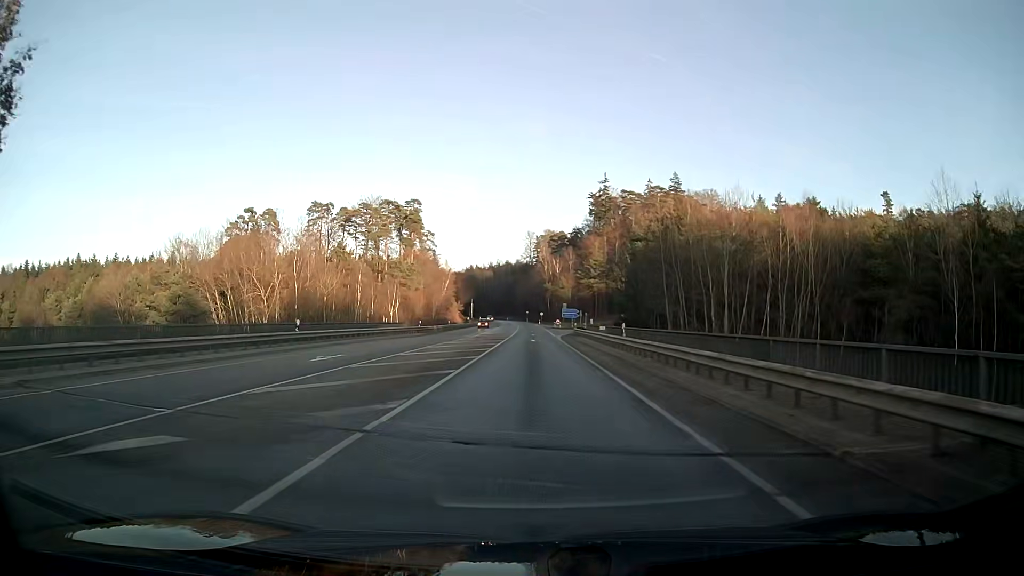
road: secondary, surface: asphalt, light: Day
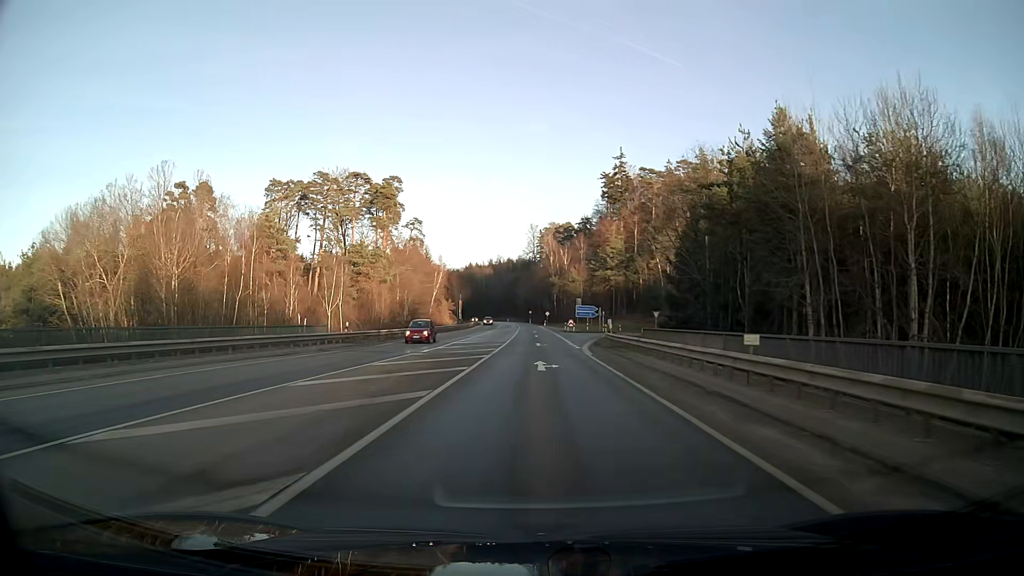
(-0.1, +27.8) m; 0°
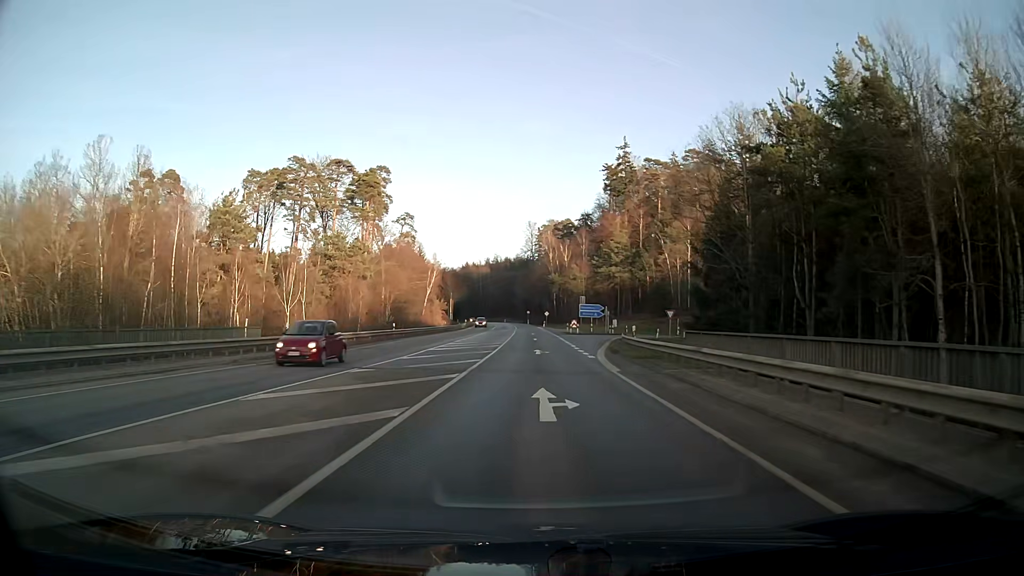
(0.0, +9.7) m; 0°
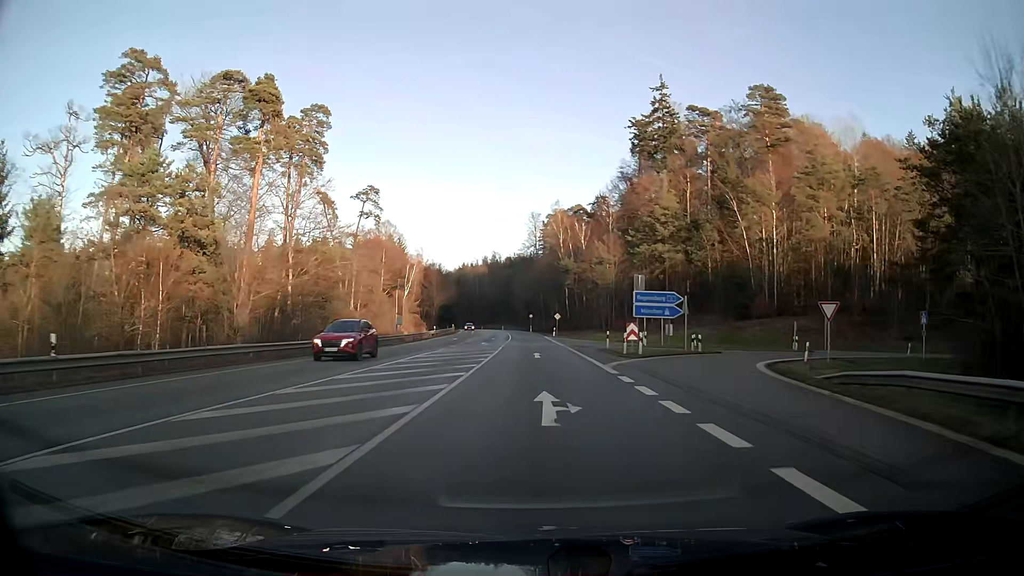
(-0.1, +40.6) m; 0°
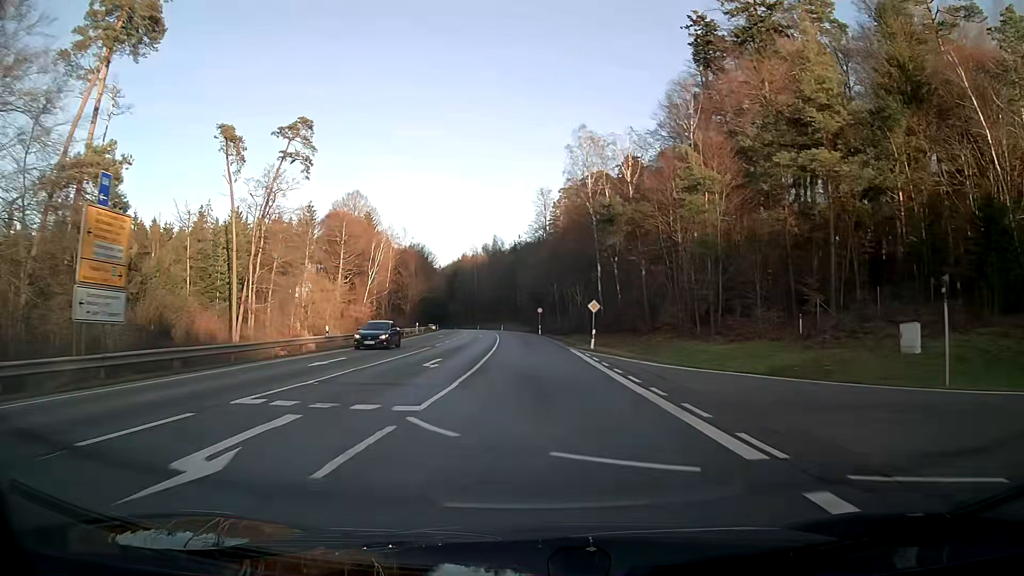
(-0.2, +43.1) m; -1°
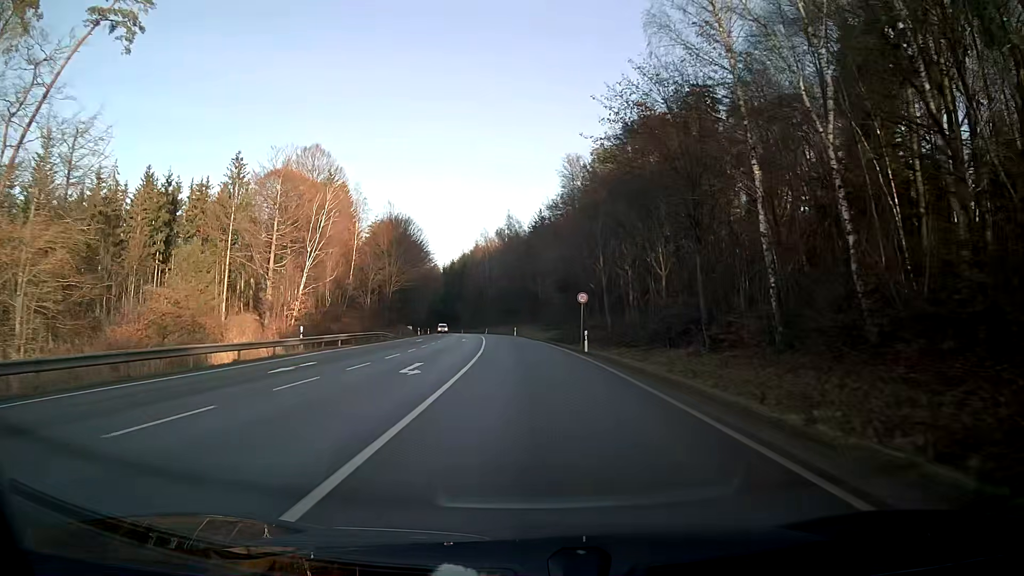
(-0.7, +43.2) m; -2°
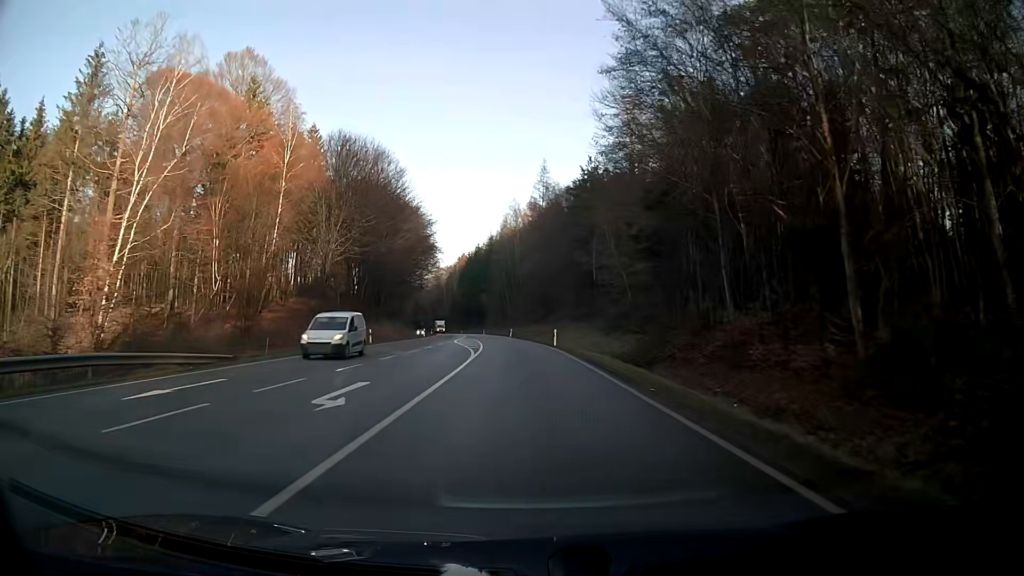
(-1.1, +42.4) m; -3°
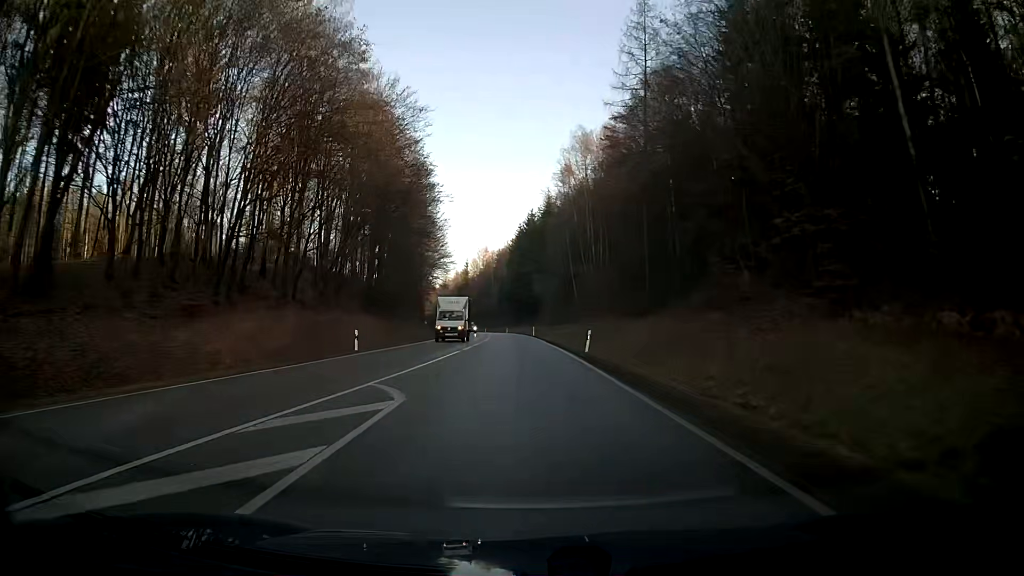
(-2.4, +53.5) m; -5°
